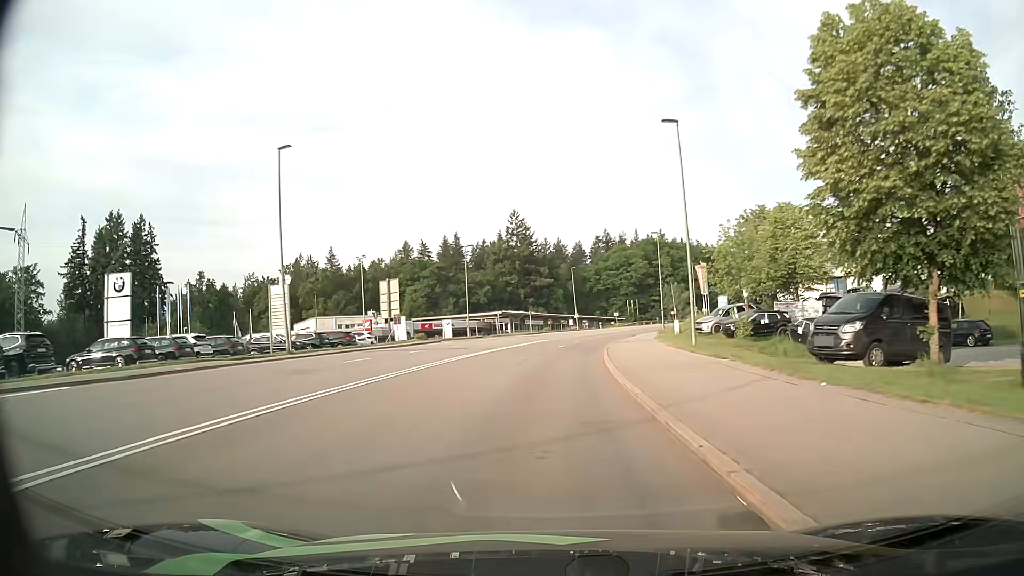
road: secondary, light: Day
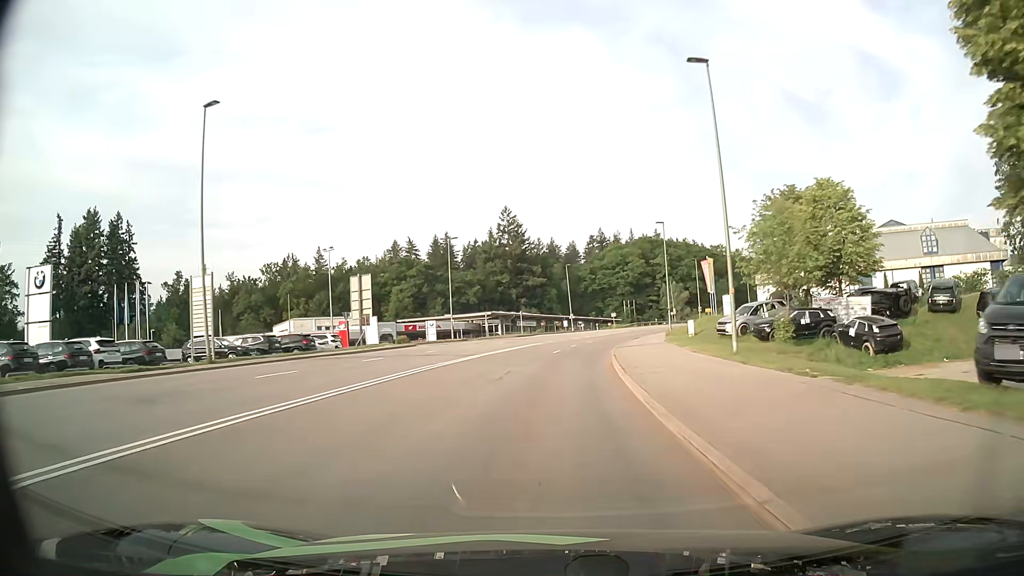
(+0.1, +7.7) m; +1°
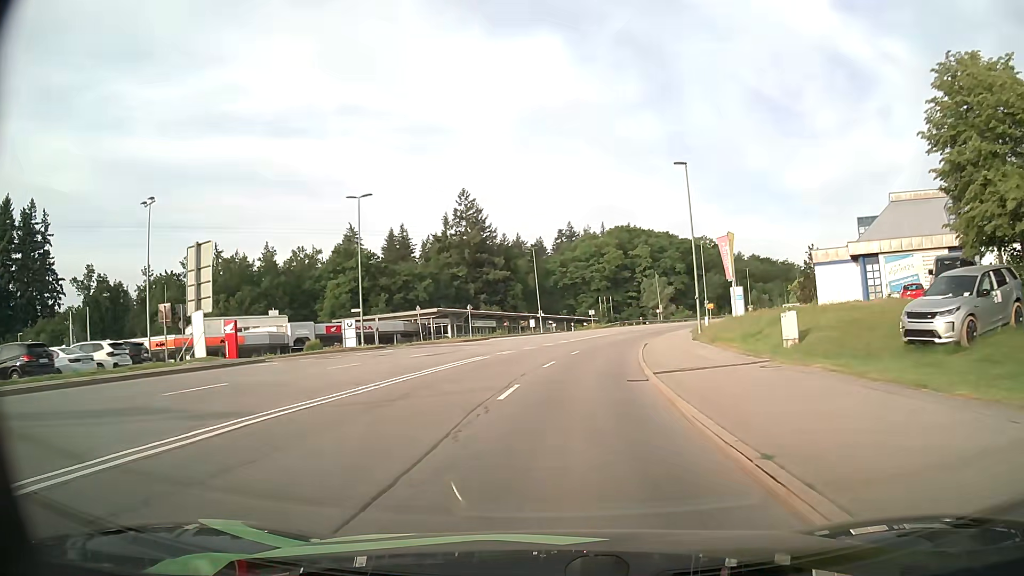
(+0.4, +23.1) m; +3°
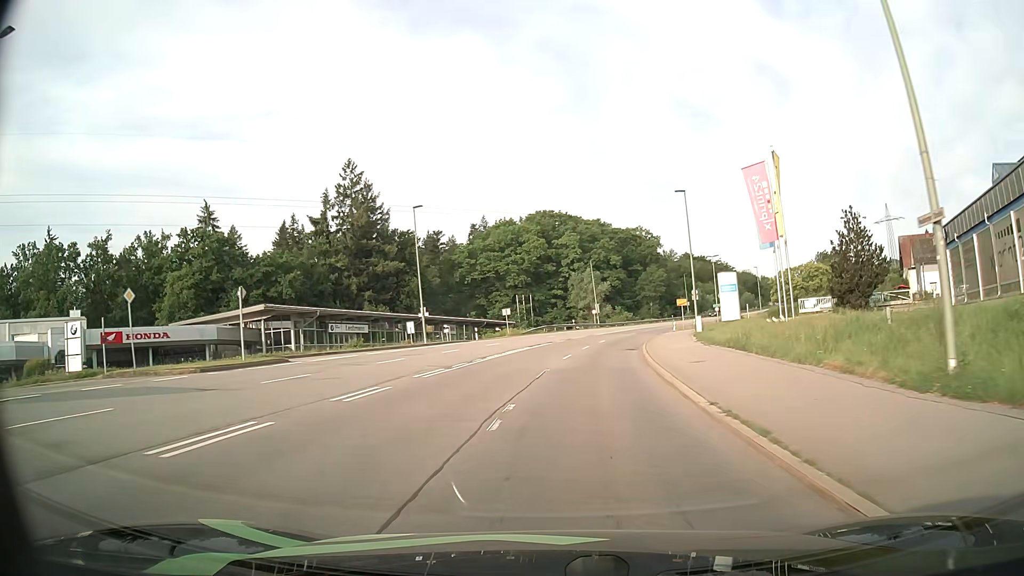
(+1.8, +30.6) m; +7°
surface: asphalt
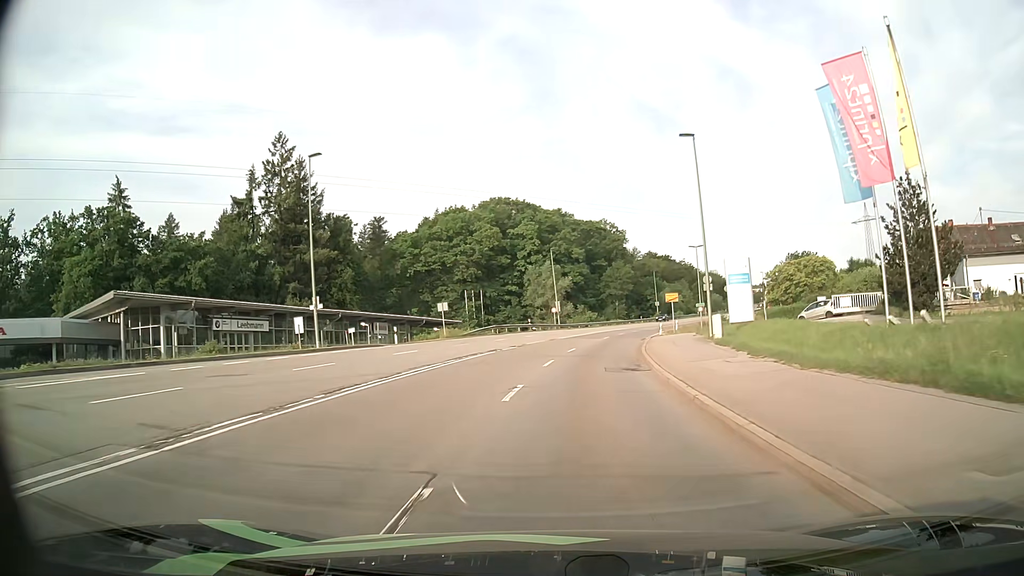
(+0.4, +15.3) m; +3°
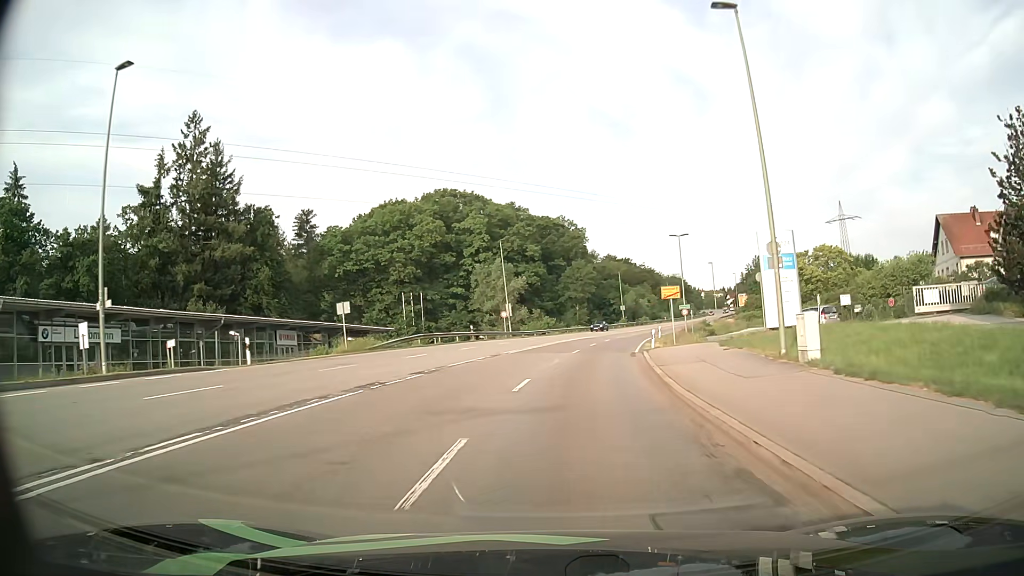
(+0.5, +15.4) m; +4°
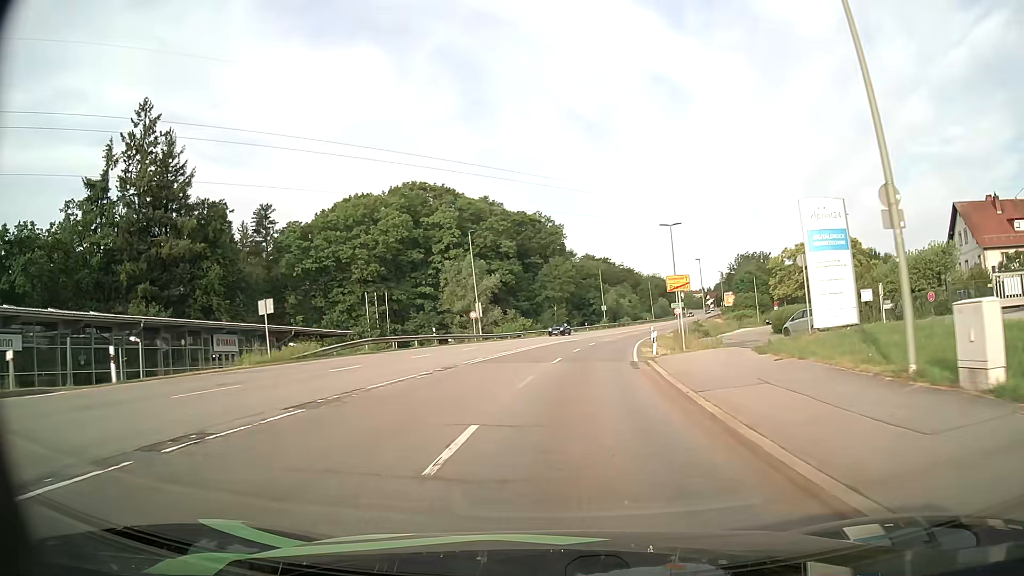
(+0.1, +7.7) m; +2°
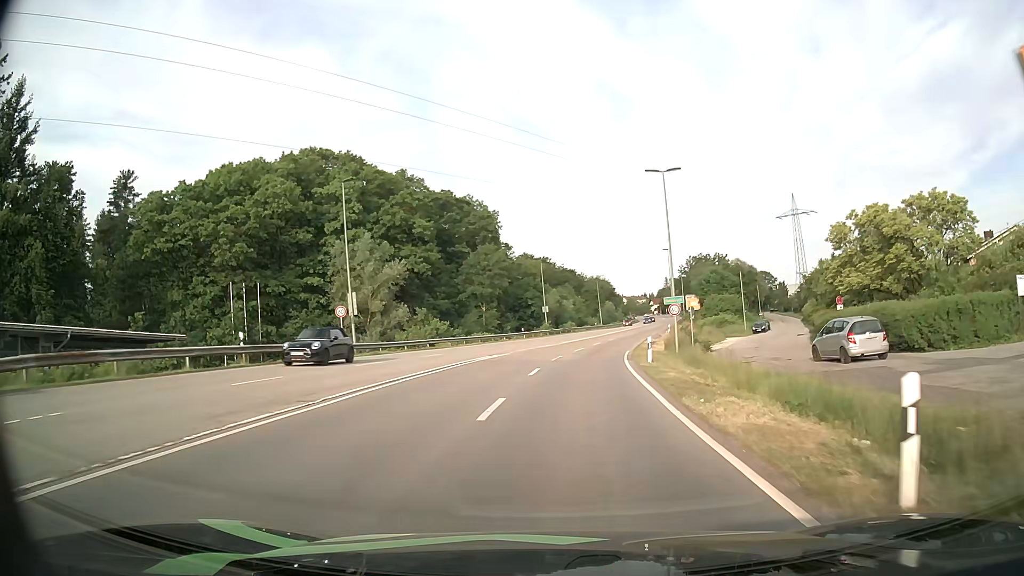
(+1.0, +23.1) m; +5°
(0, +10) (+1, +20) (+2, +30) (+3, +40) (+5, +50) (+7, +60) (+9, +69) (+11, +79) (+13, +89) (+15, +99) m
